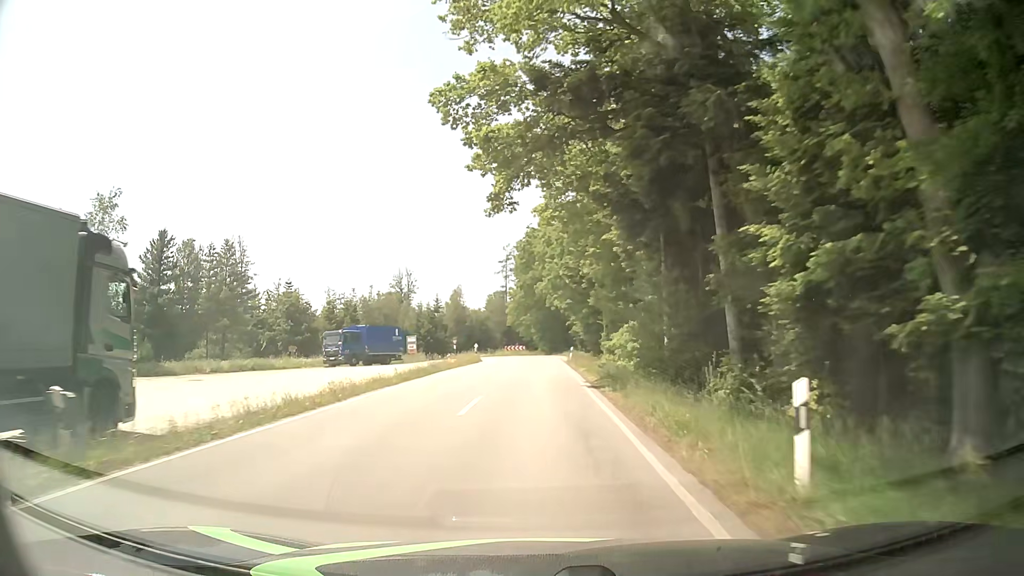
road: tertiary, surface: asphalt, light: Day
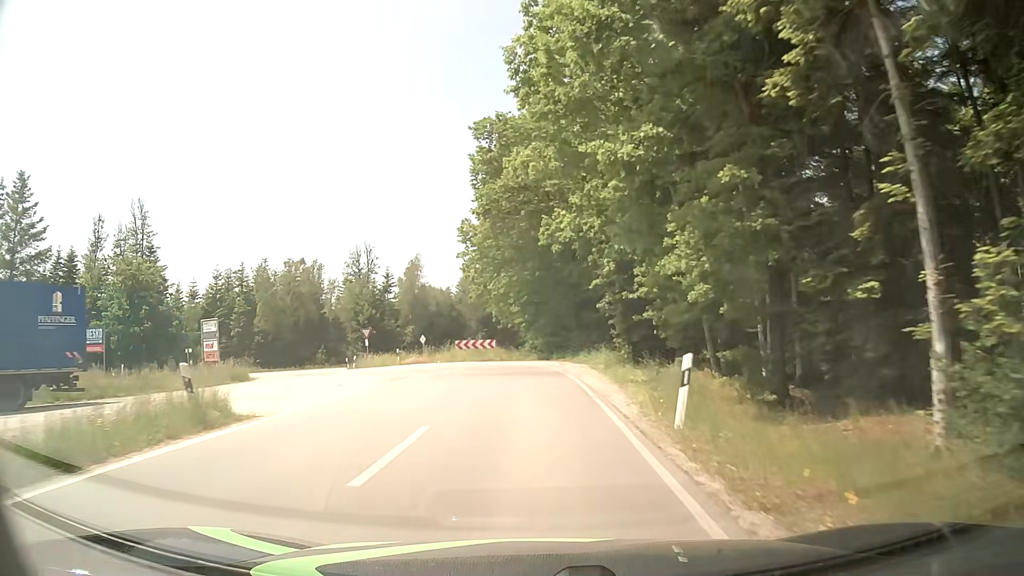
(+0.4, +42.6) m; +1°
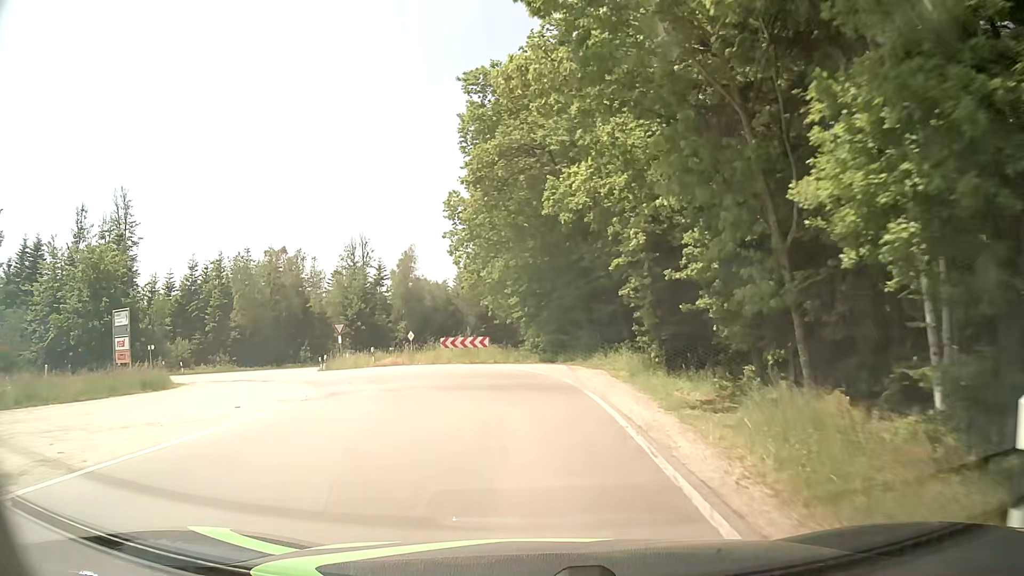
(0.0, +6.9) m; 0°
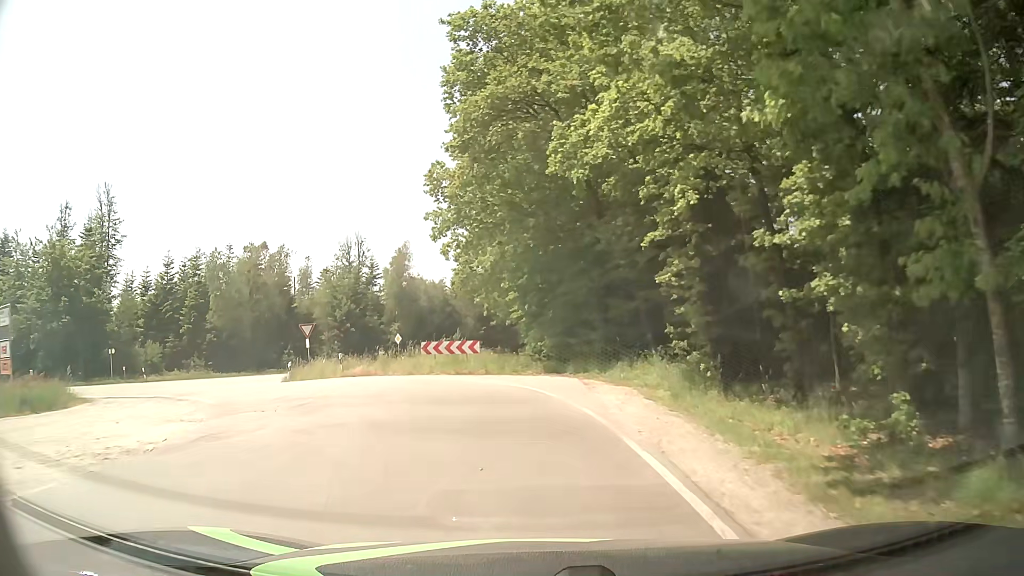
(0.0, +6.2) m; 0°
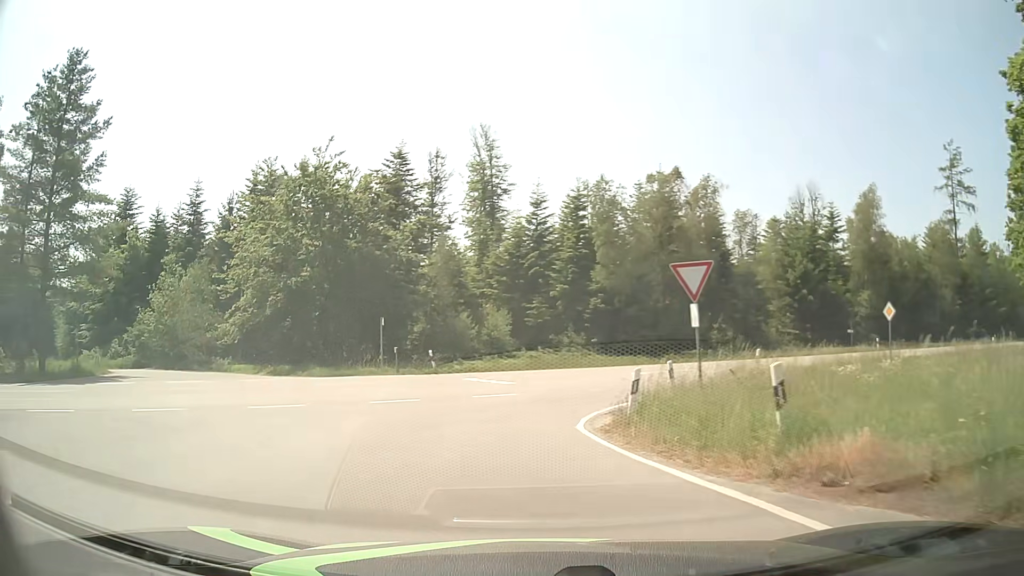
(-5.3, +21.4) m; -40°
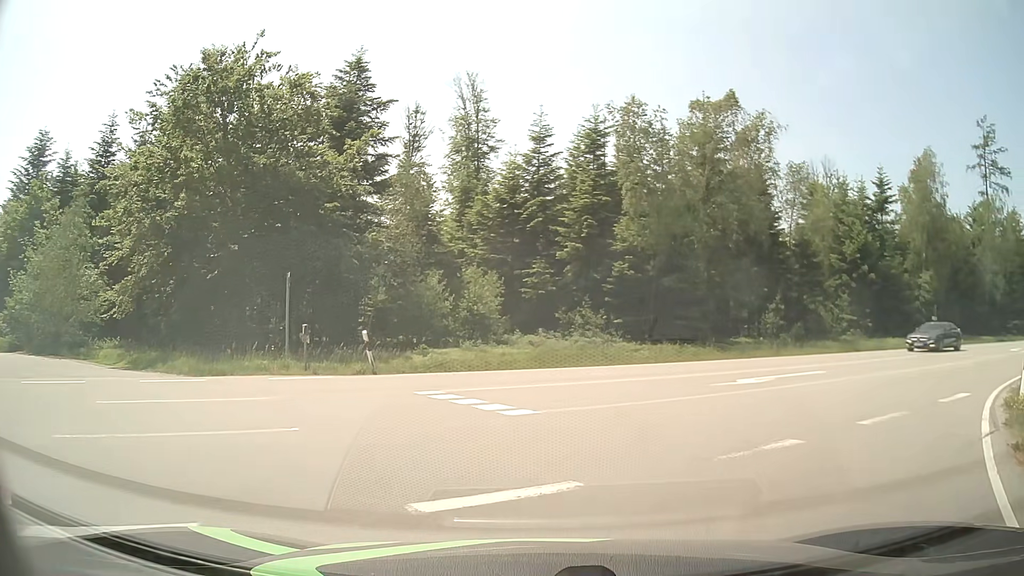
(-0.8, +12.8) m; +4°
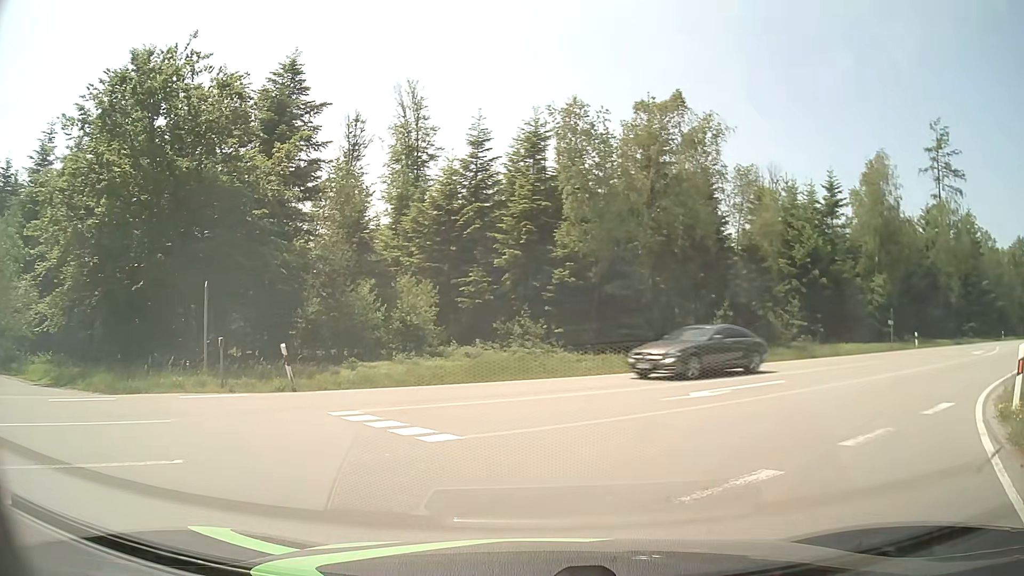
(0.0, +1.4) m; +3°
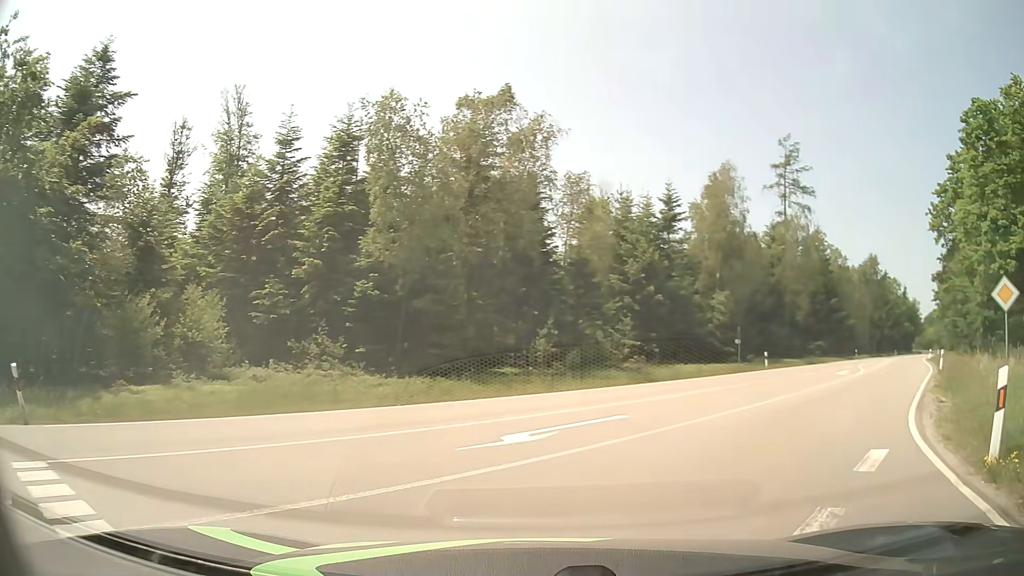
(+0.5, +3.9) m; +16°
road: secondary
(+3, +10) (+8, +18) (+13, +27) (+19, +35) (+24, +43) (+30, +52) (+35, +60) (+41, +68) (+46, +77) (+52, +85) m
